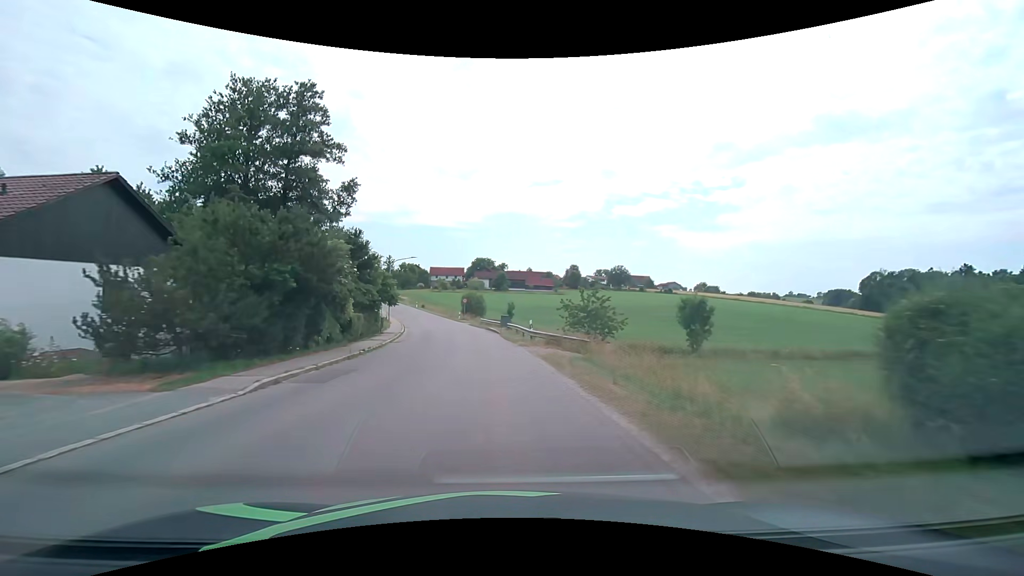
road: tertiary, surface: asphalt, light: Day
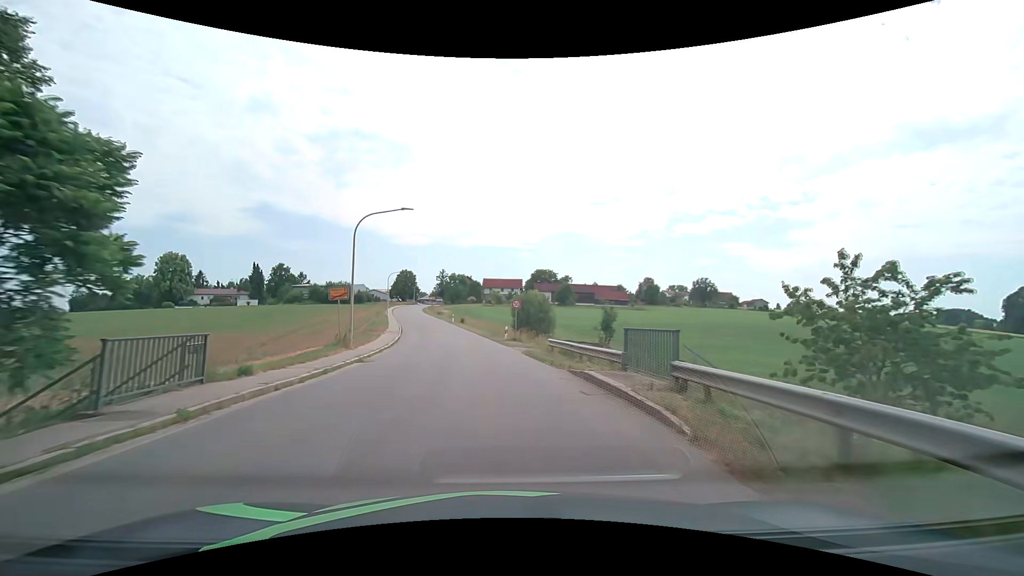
(-1.7, +30.1) m; -7°
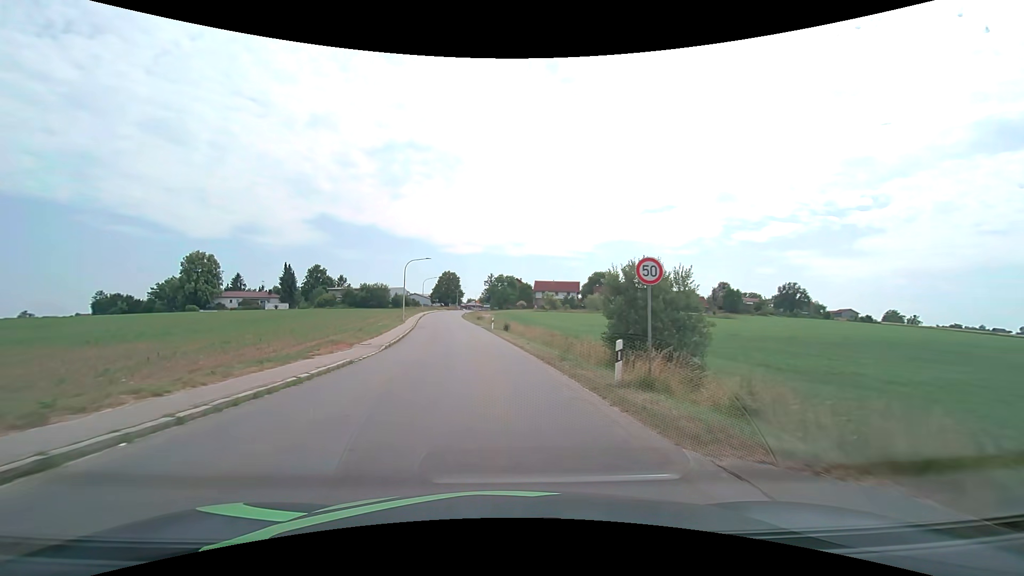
(-1.2, +22.5) m; -6°
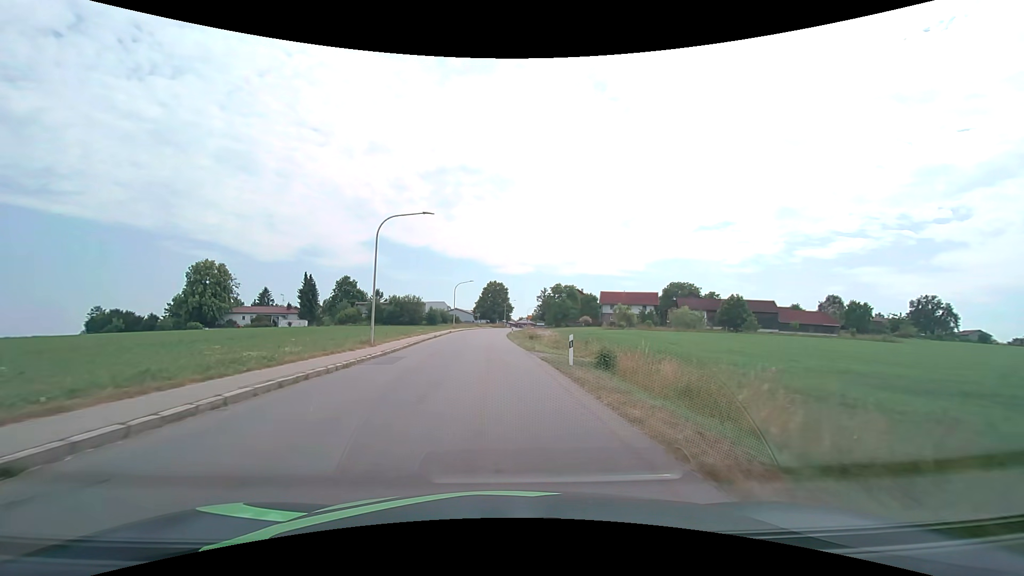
(-1.5, +29.7) m; -6°
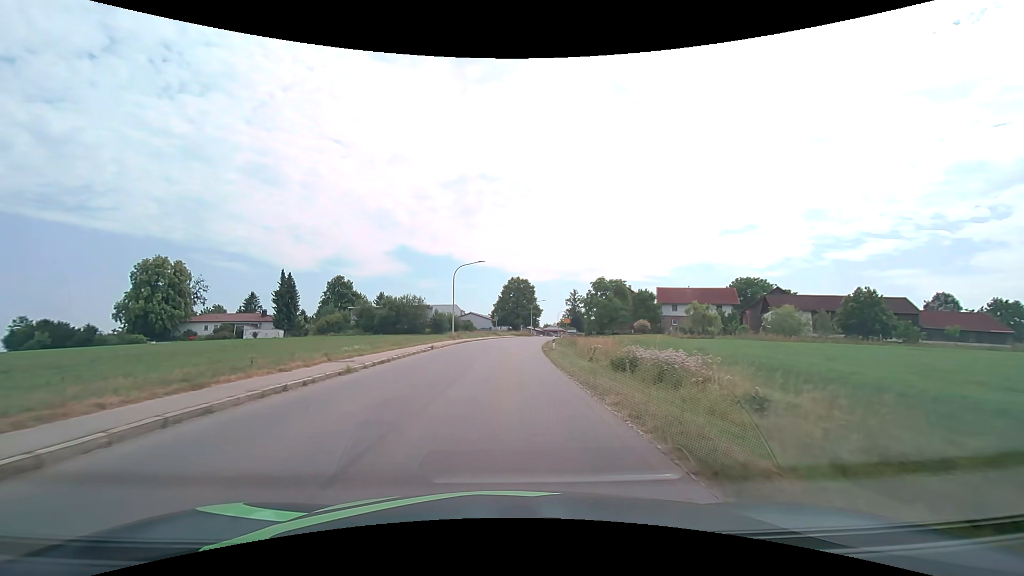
(-0.9, +29.3) m; -3°
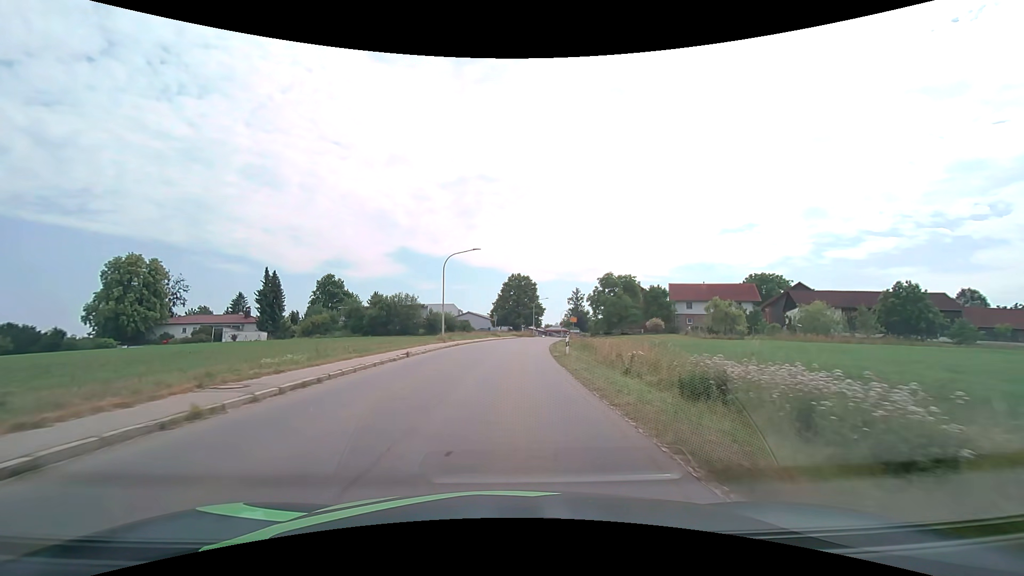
(0.0, +7.4) m; 0°
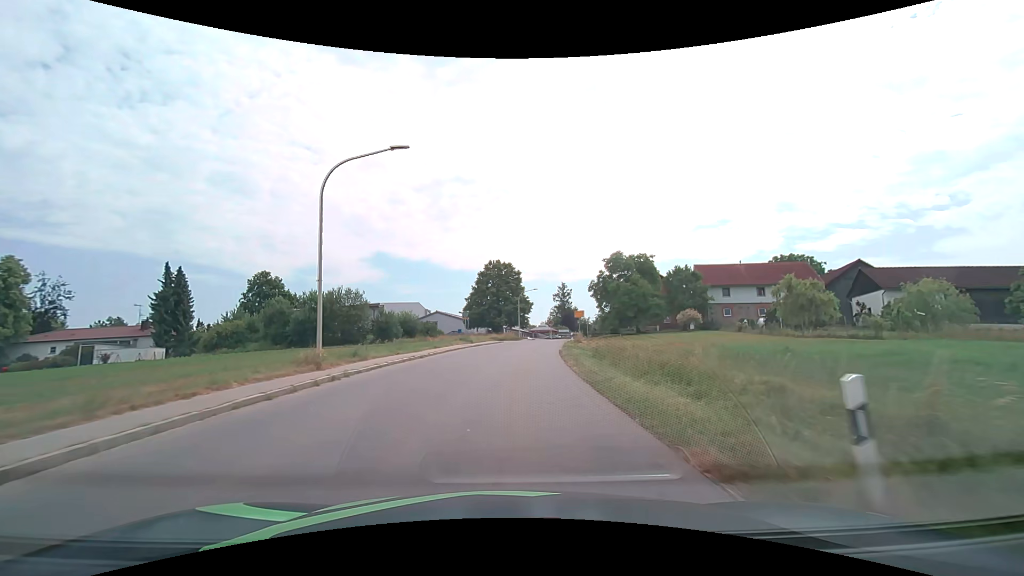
(+0.3, +22.4) m; +2°
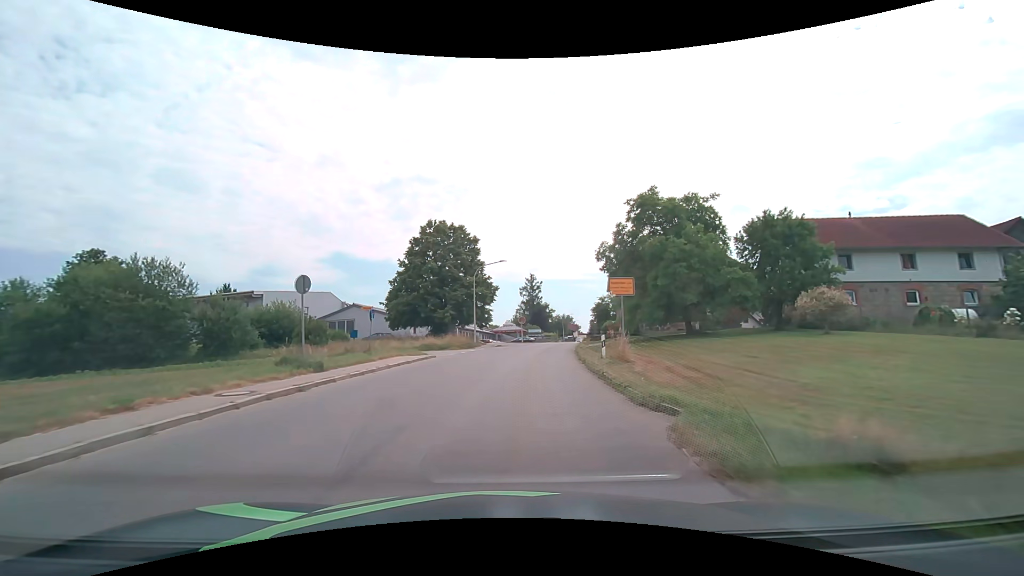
(+1.2, +30.1) m; +4°
(0, +10) (+1, +20) (+2, +30) (+3, +40) (+4, +50) (+6, +60) (+8, +69) (+10, +79) (+12, +89) (+14, +99) m
